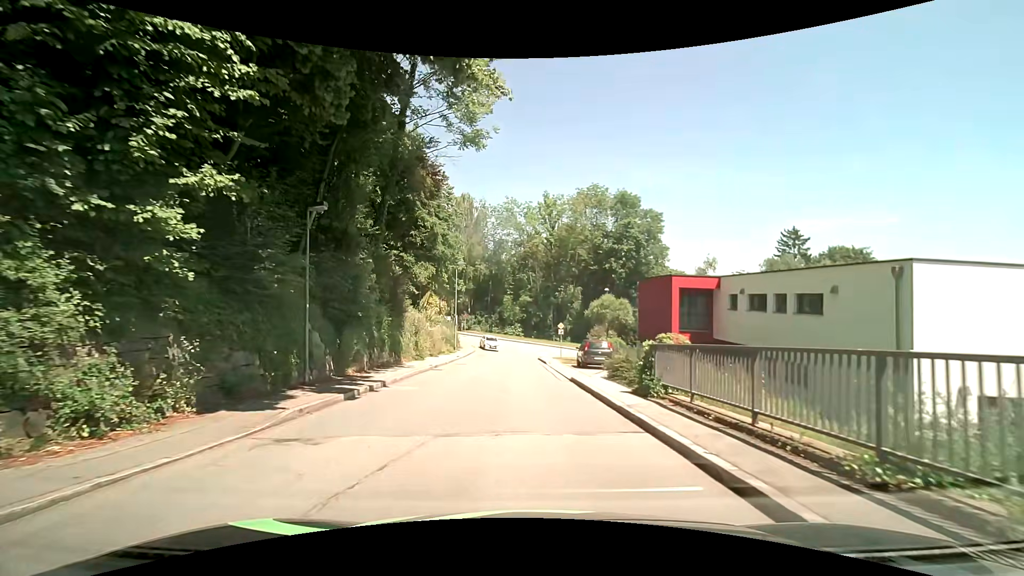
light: Day
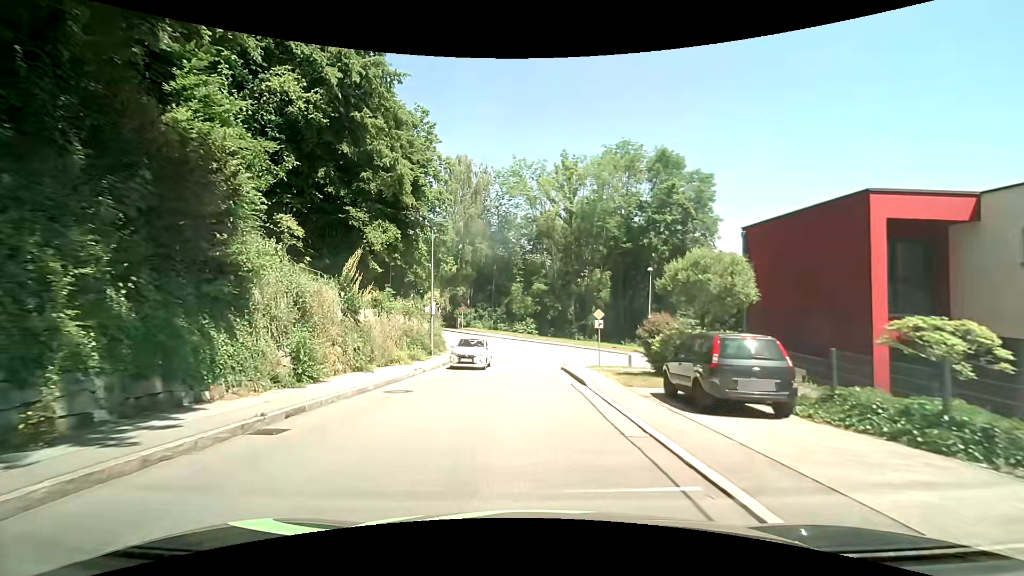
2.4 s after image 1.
(-0.2, +16.5) m; -1°
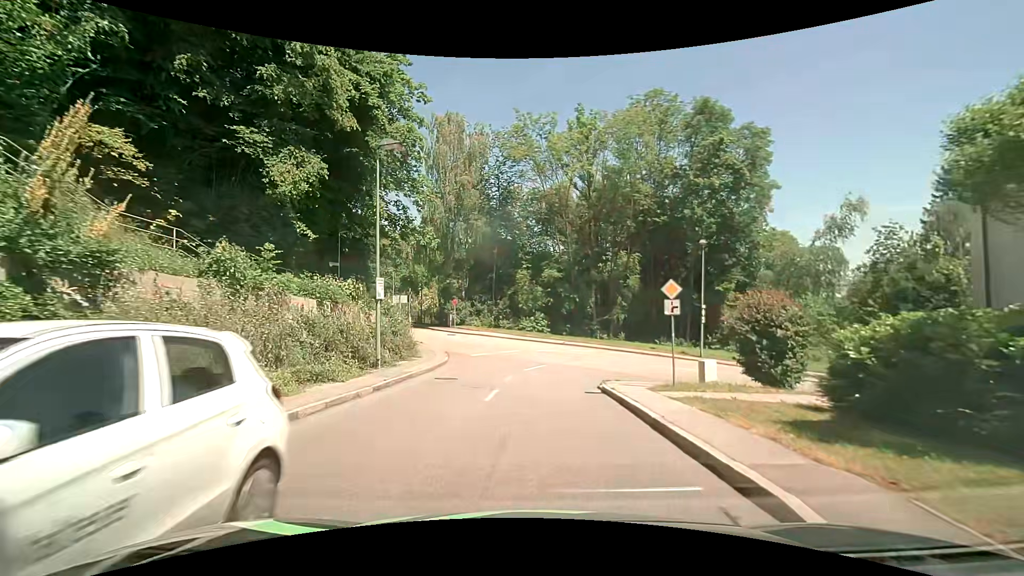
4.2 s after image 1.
(-0.2, +12.0) m; -1°
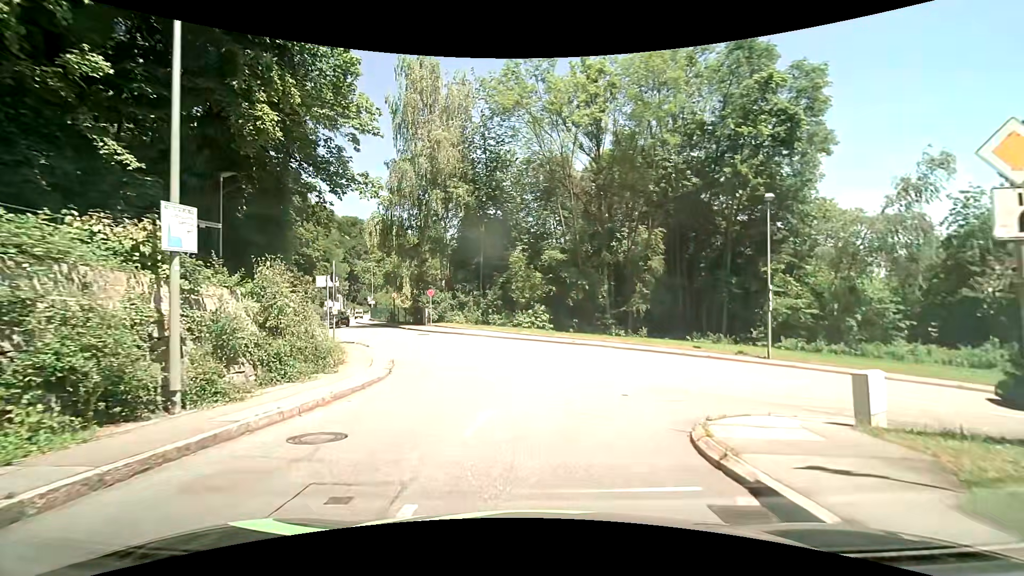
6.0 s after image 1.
(0.0, +9.9) m; 0°
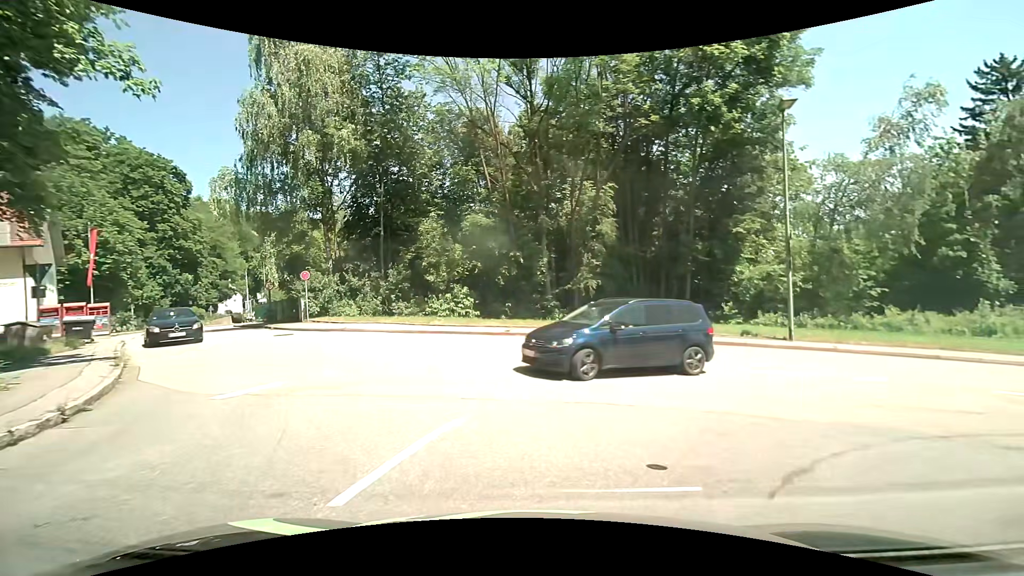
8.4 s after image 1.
(+0.4, +9.0) m; +9°
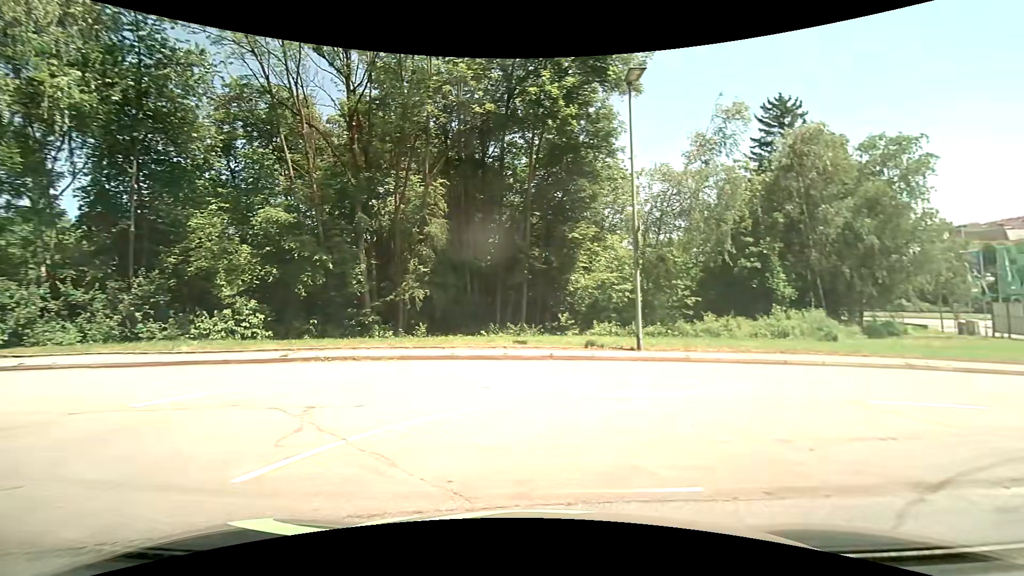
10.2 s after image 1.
(+0.5, +4.4) m; +19°
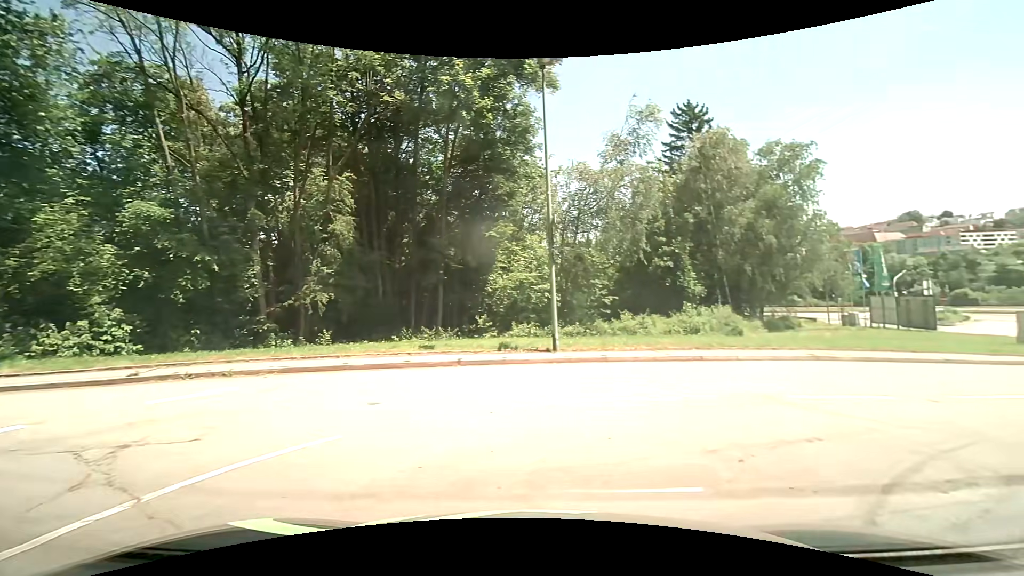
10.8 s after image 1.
(+0.1, +1.3) m; +7°
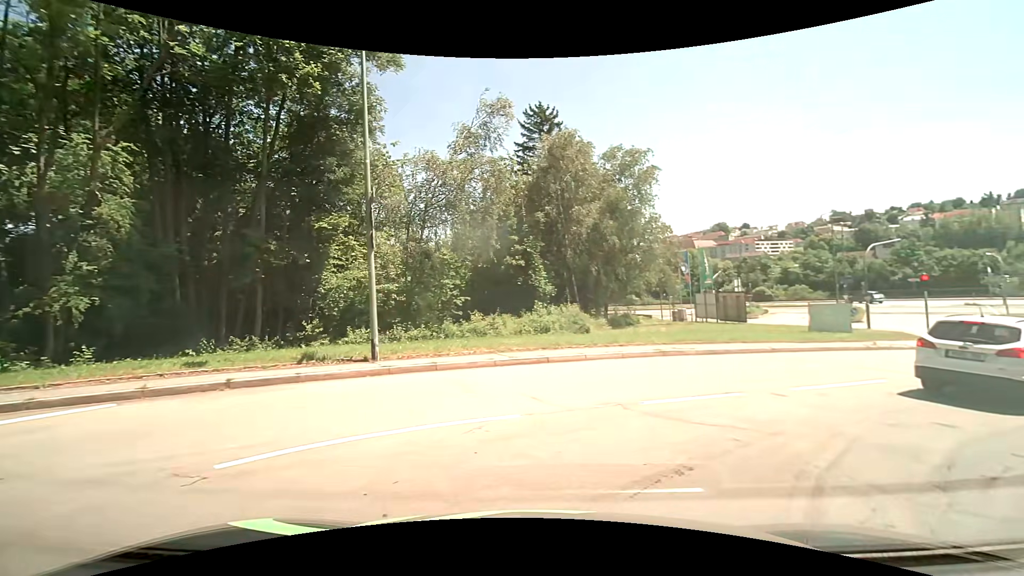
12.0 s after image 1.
(+0.4, +2.5) m; +15°
